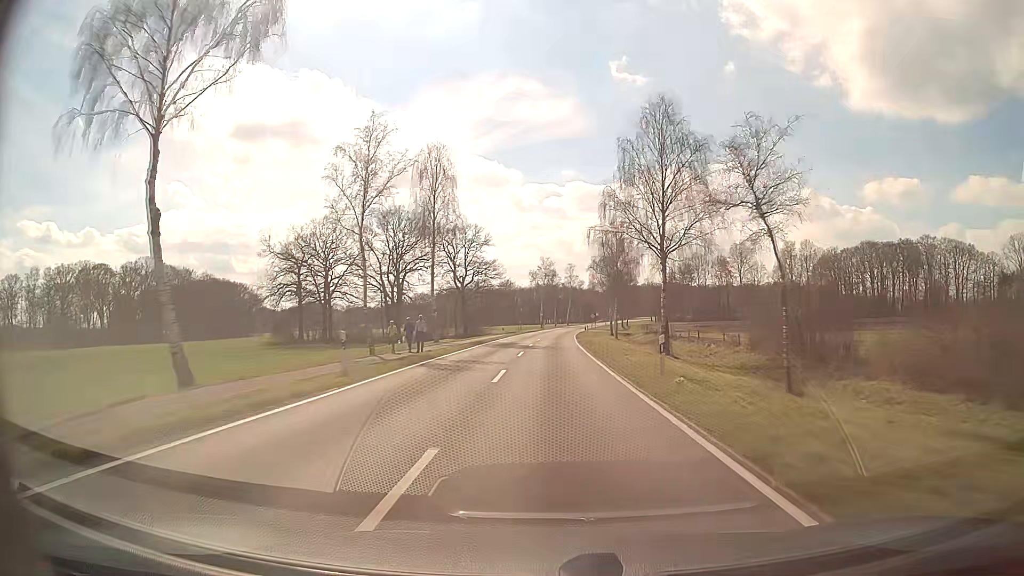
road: secondary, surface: asphalt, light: Day
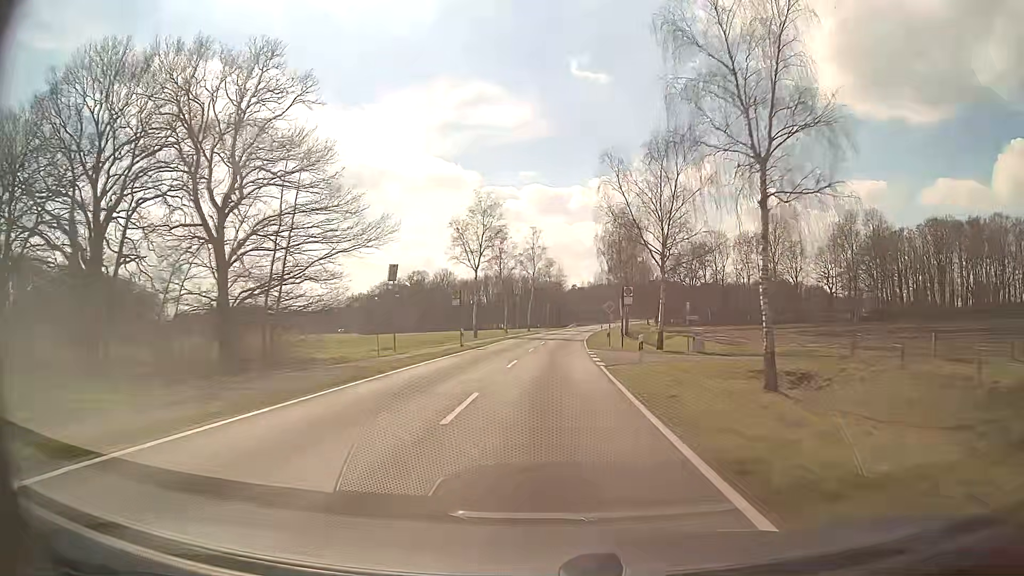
(+1.8, +80.1) m; +3°
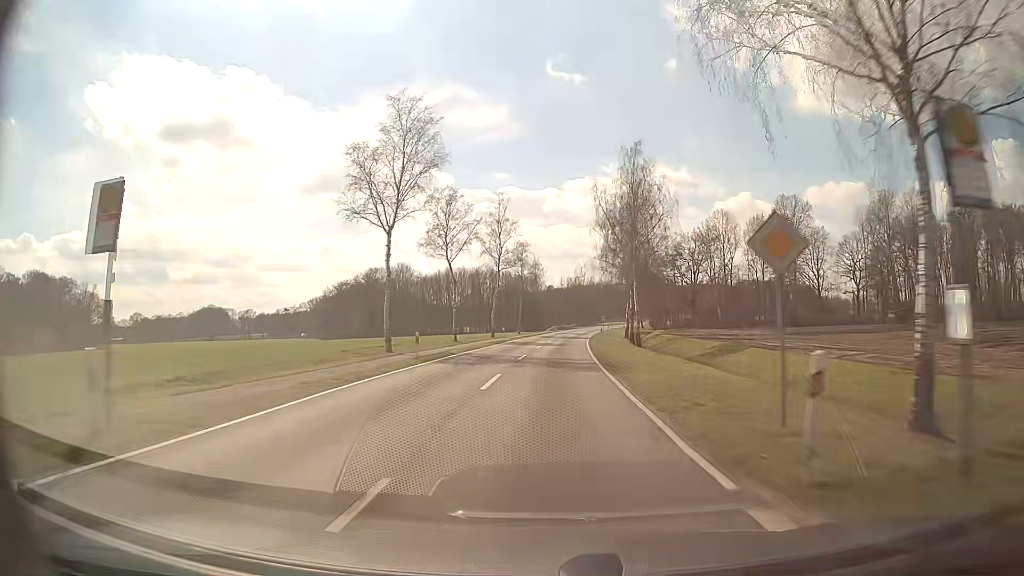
(+0.4, +31.8) m; +2°
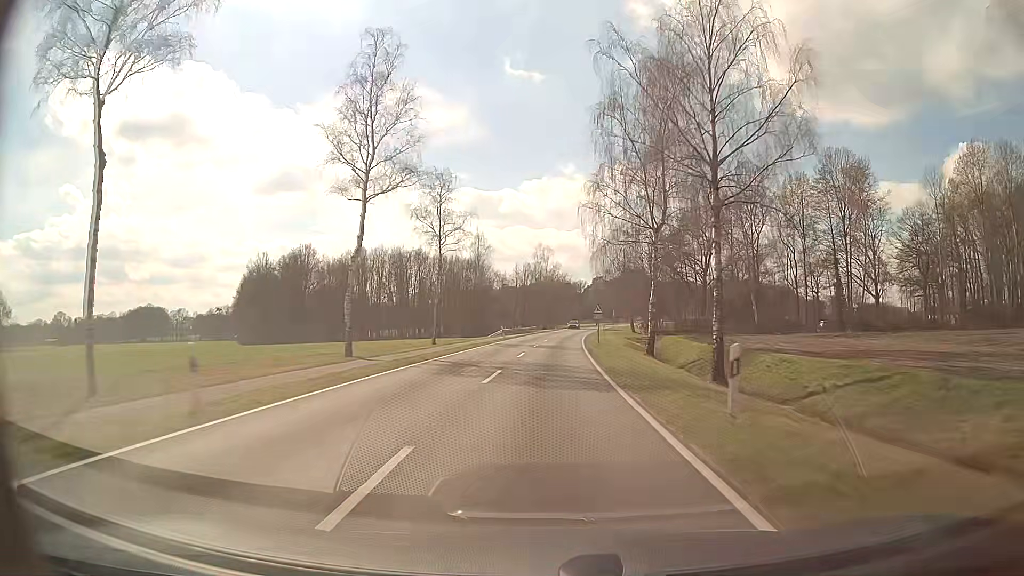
(+1.5, +47.4) m; +3°
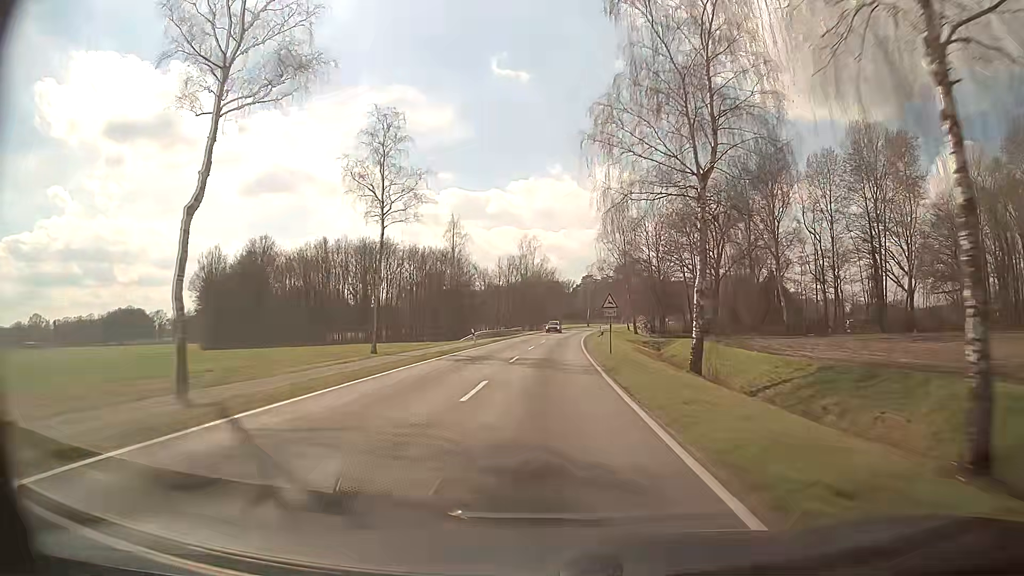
(+0.2, +15.8) m; +1°
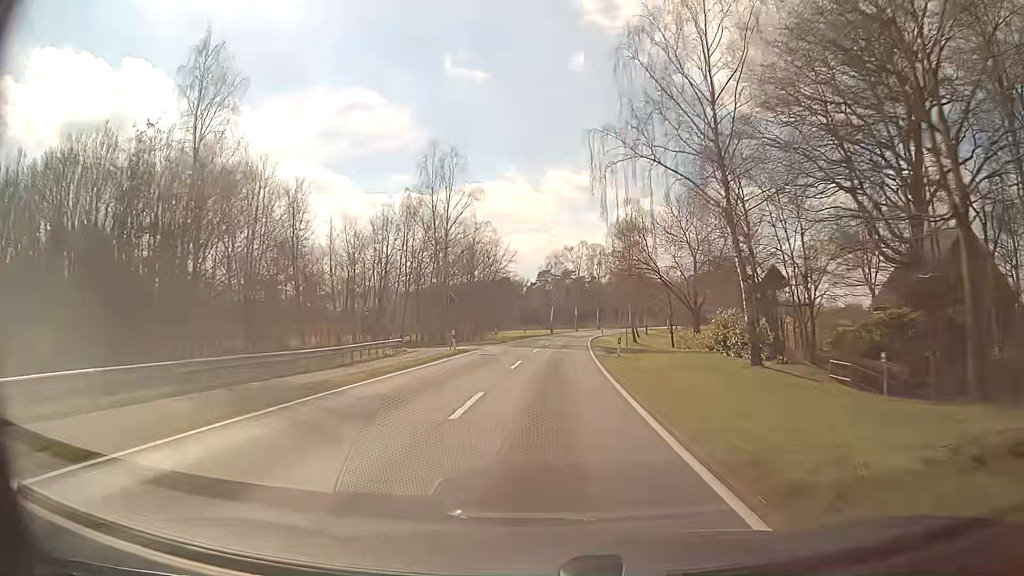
(+2.3, +62.9) m; +4°
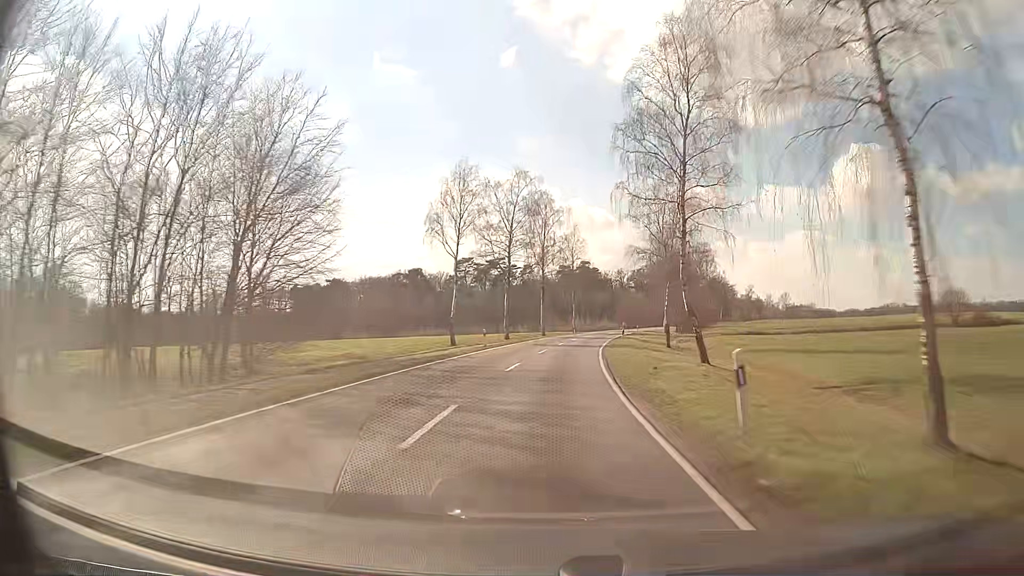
(+2.8, +62.8) m; +6°
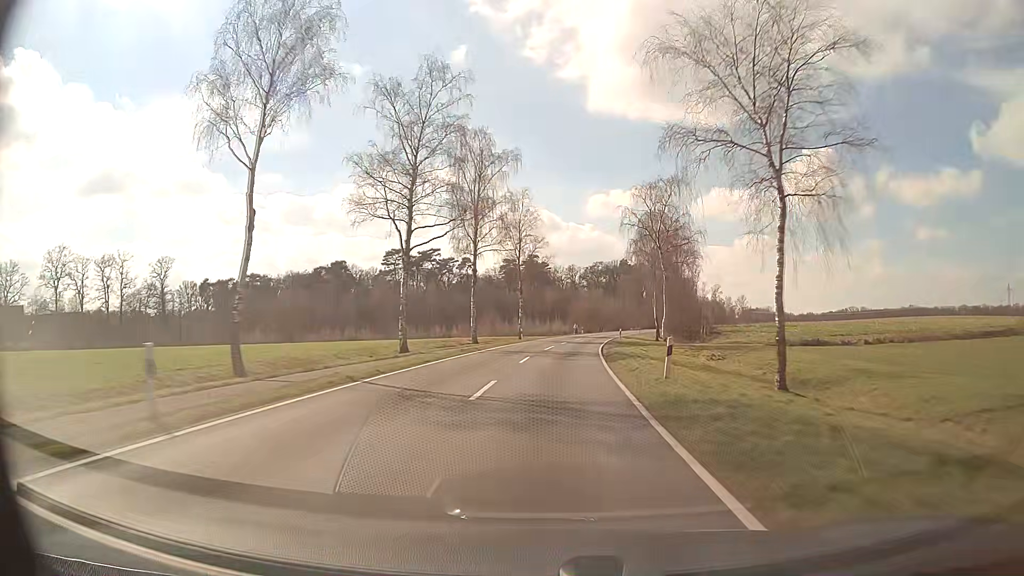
(+1.1, +31.4) m; +4°
(0, +10) (0, +20) (+1, +30) (+2, +40) (+3, +50) (+4, +60) (+6, +70) (+7, +80) (+9, +89) (+12, +99) m
